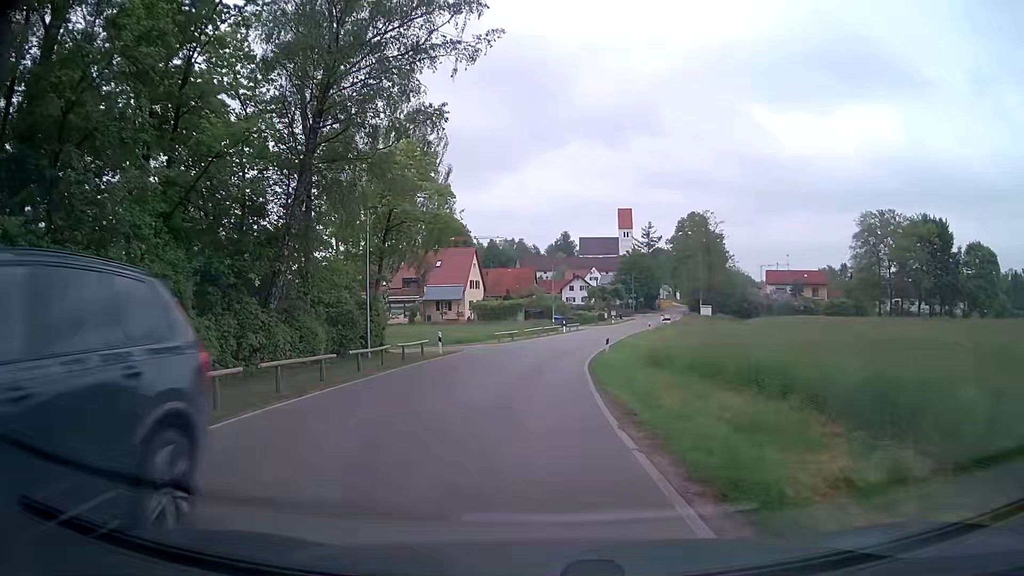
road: secondary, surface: asphalt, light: Day
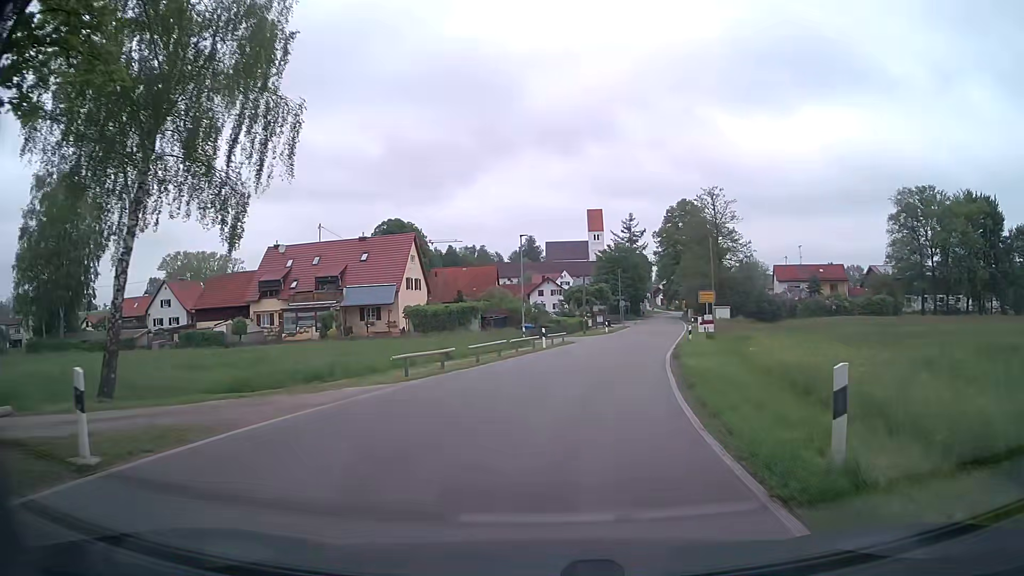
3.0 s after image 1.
(-0.7, +24.2) m; +2°
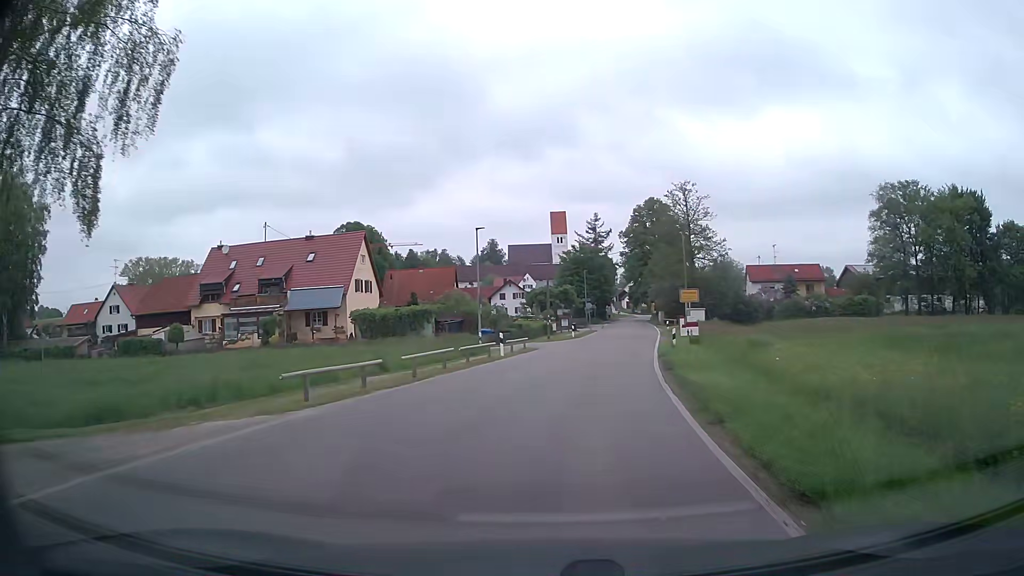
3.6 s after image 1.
(+0.1, +5.1) m; +2°
(+1, +10) (+2, +20) (+3, +30) (+5, +40) (+7, +49) (+9, +59) (+11, +69) (+12, +79) (+13, +89) (+9, +97) m
